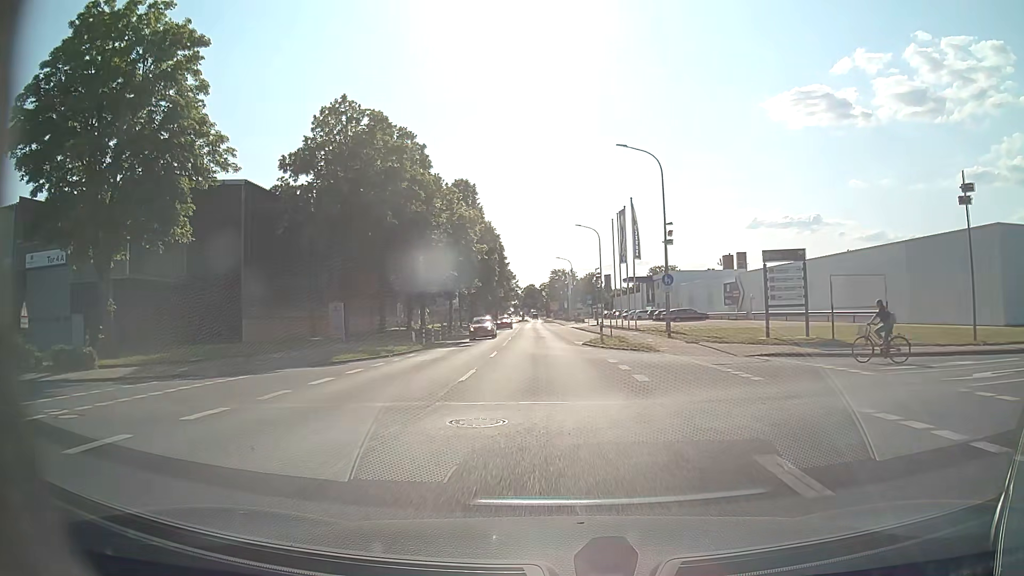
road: tertiary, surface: asphalt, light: Day
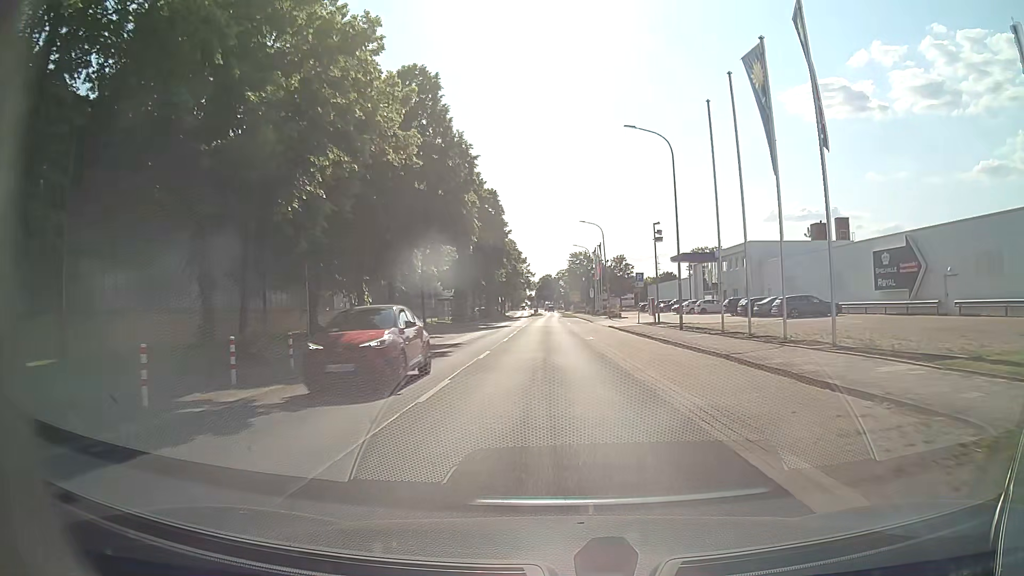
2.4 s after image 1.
(-0.6, +31.6) m; -1°
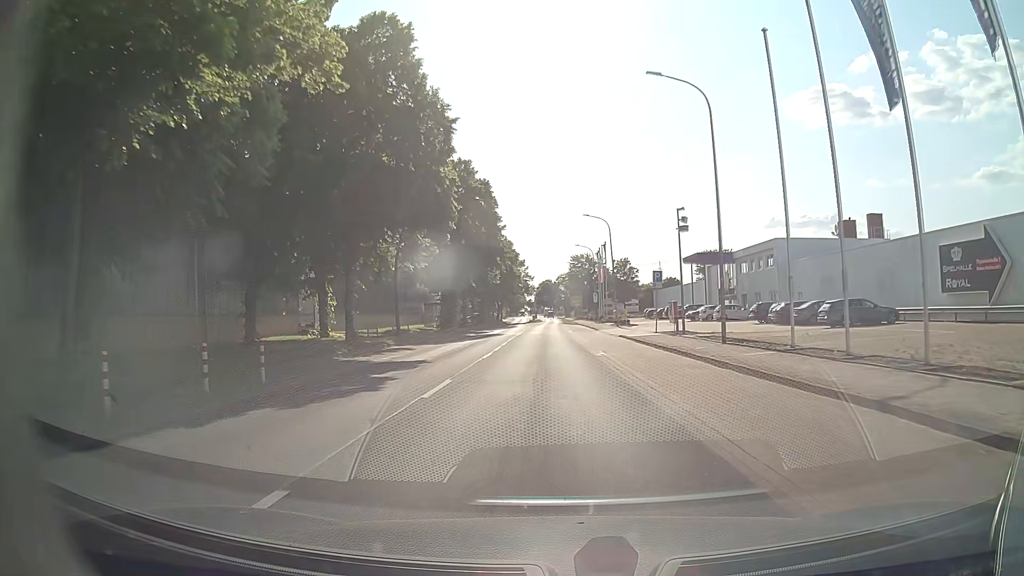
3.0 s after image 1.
(-0.1, +8.0) m; -1°
(0, +10) (0, +20) (0, +30) (0, +40) (0, +50) (0, +60) (0, +70) (-1, +80) (-1, +90) (0, +100) m
